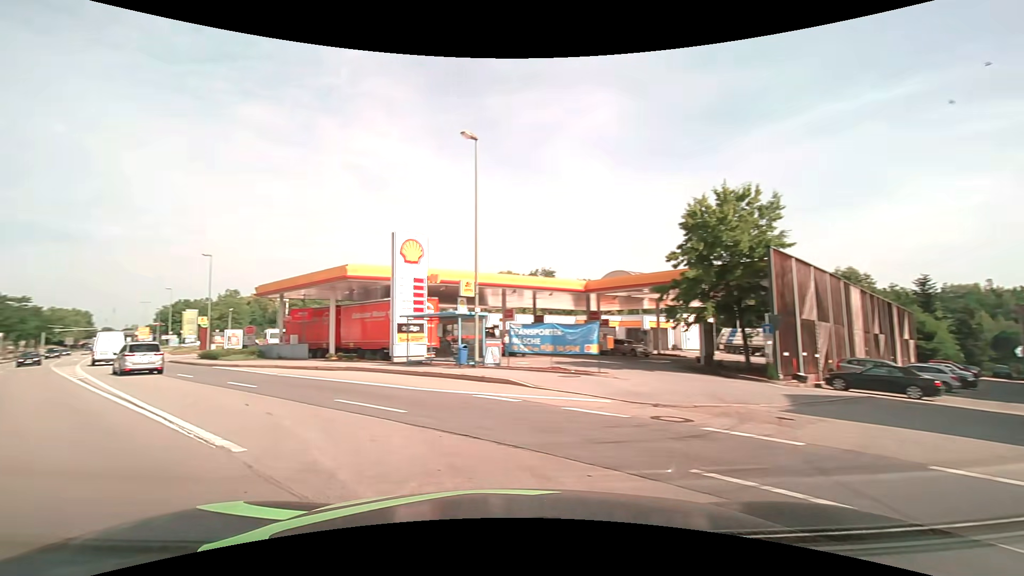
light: Day
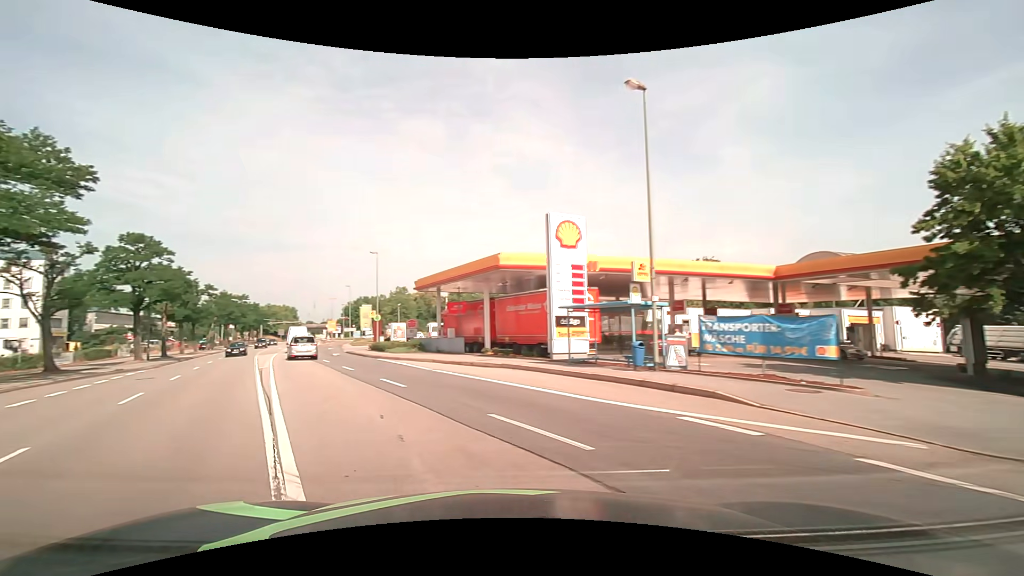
(-0.6, +3.8) m; -17°
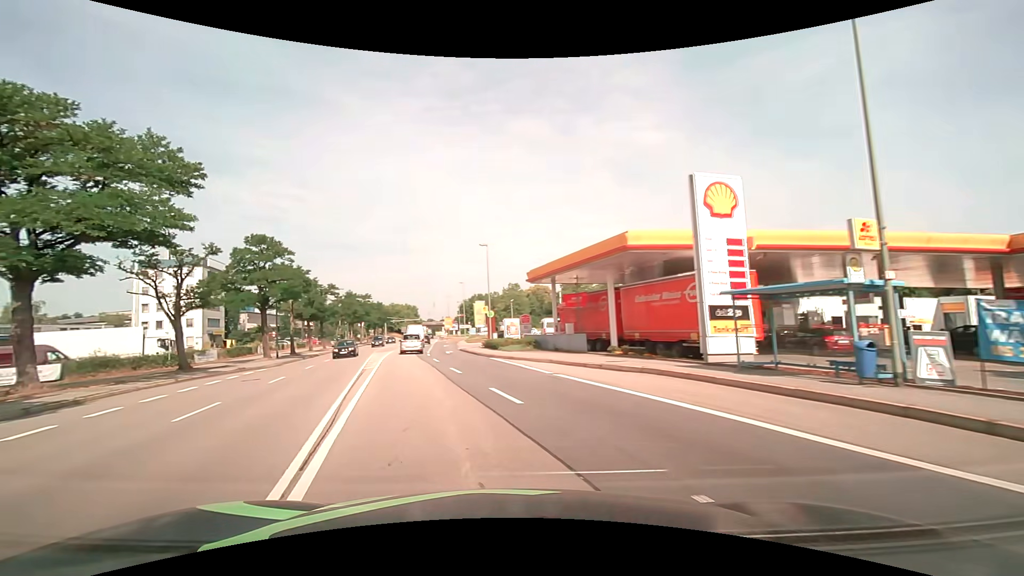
(-0.5, +4.6) m; -13°
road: primary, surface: asphalt
(-1, +10) (-3, +20) (-5, +30) (-7, +39) (-9, +49) (-10, +59) (-11, +69) (-13, +79) (-14, +89) (-15, +99) m
